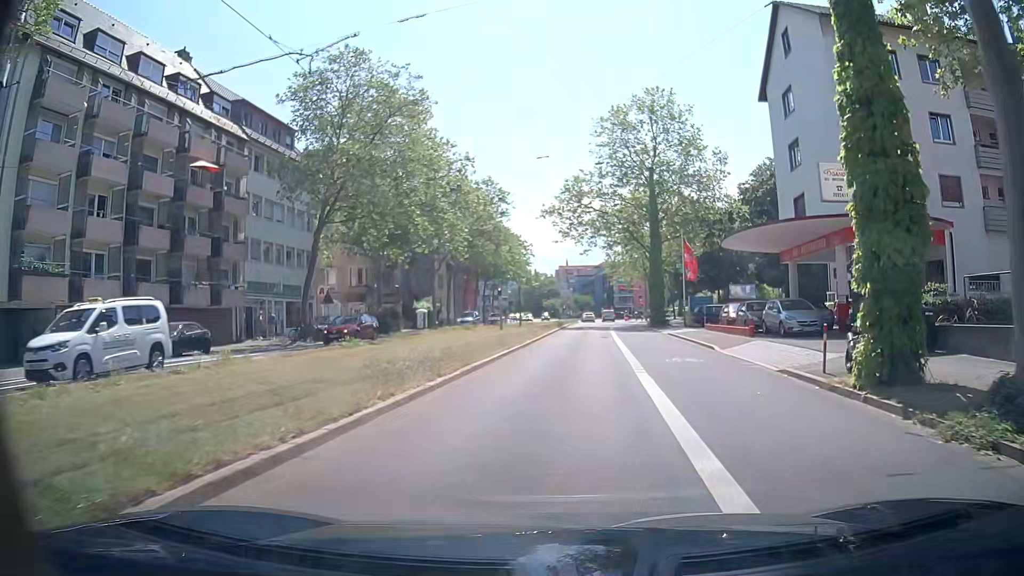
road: secondary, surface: asphalt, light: Day
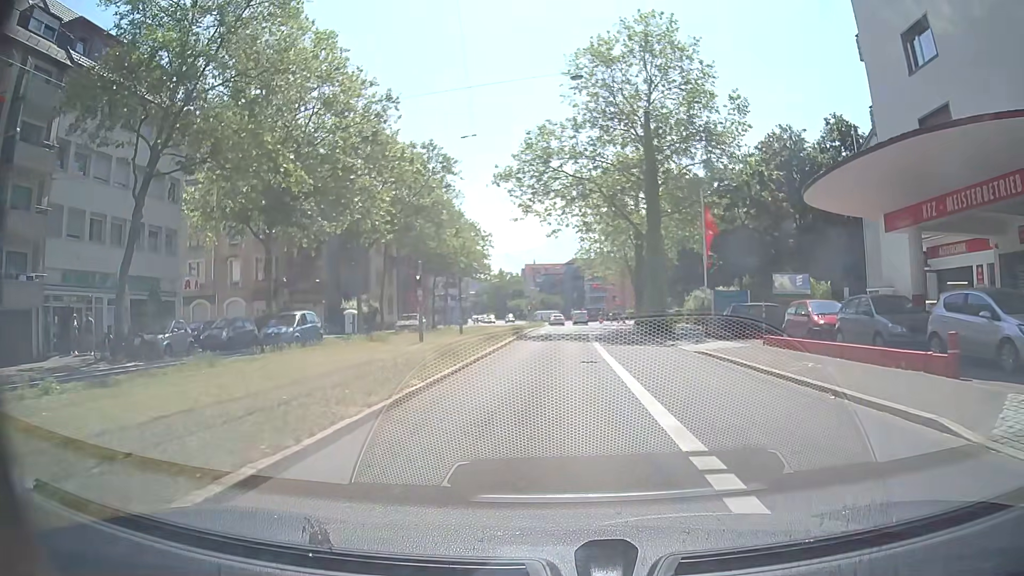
(+1.0, +16.0) m; +5°
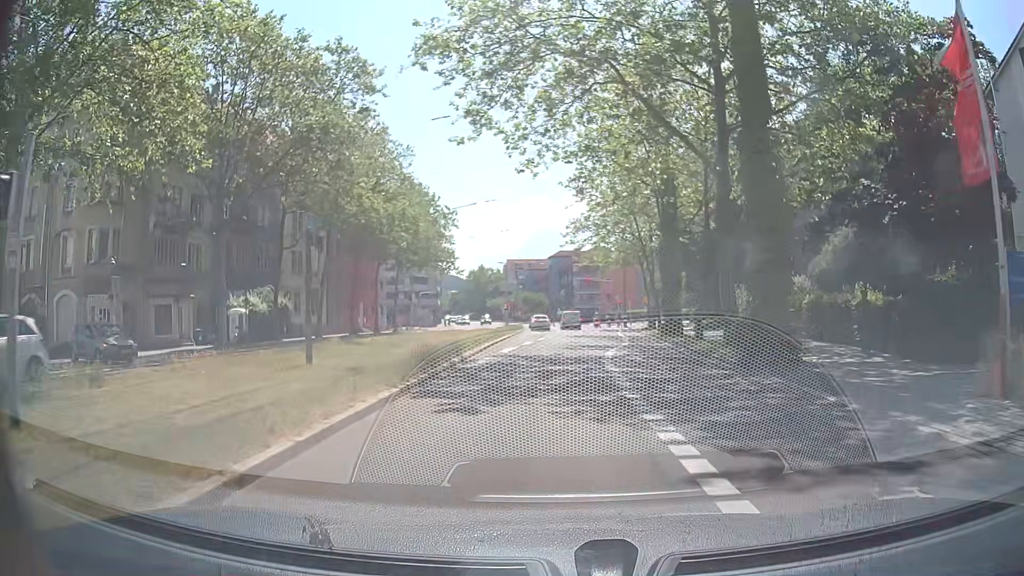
(+0.1, +21.7) m; +1°
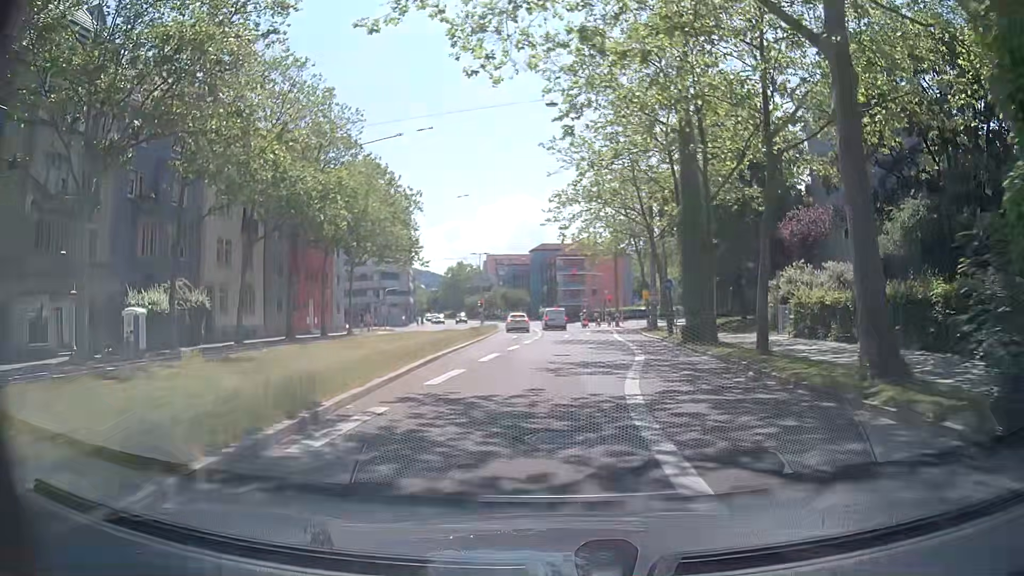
(+0.2, +10.7) m; +2°
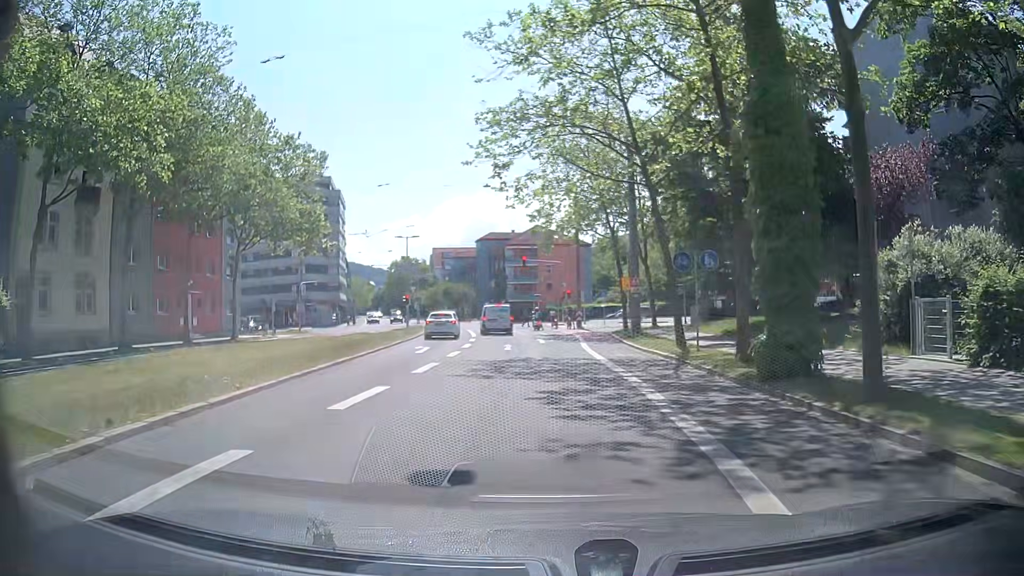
(+0.4, +15.2) m; +4°
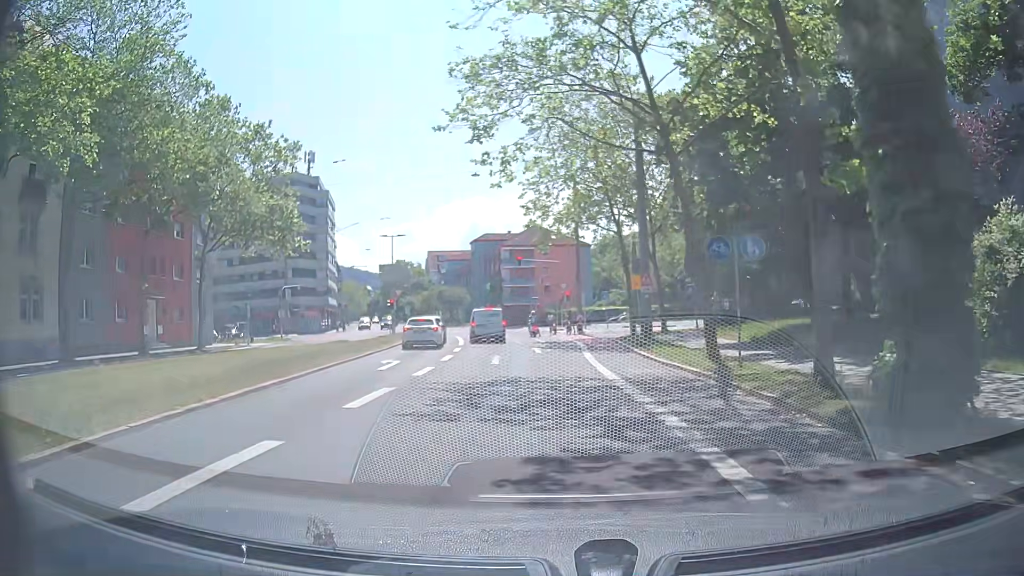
(0.0, +4.9) m; 0°
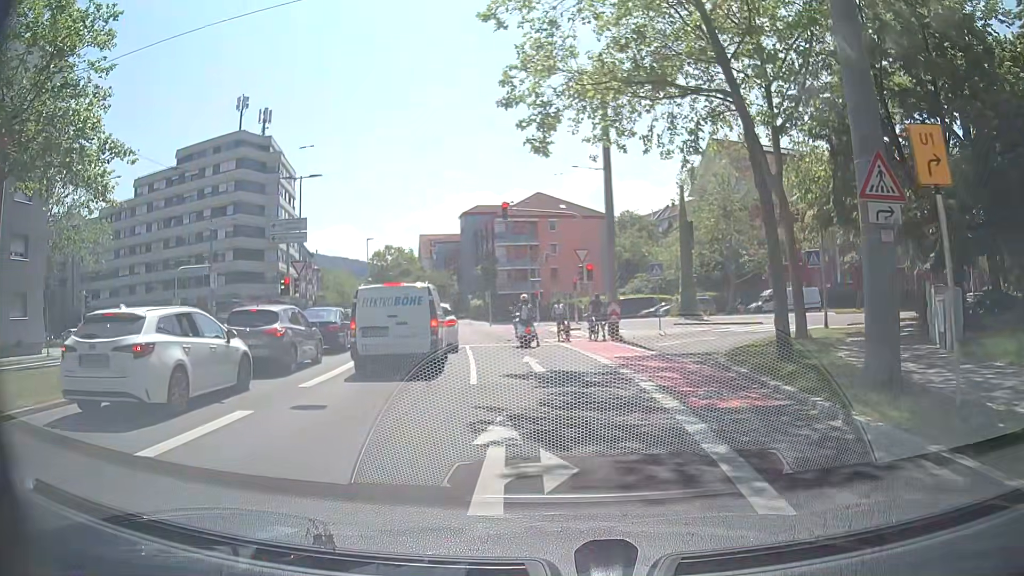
(-0.7, +22.4) m; -2°
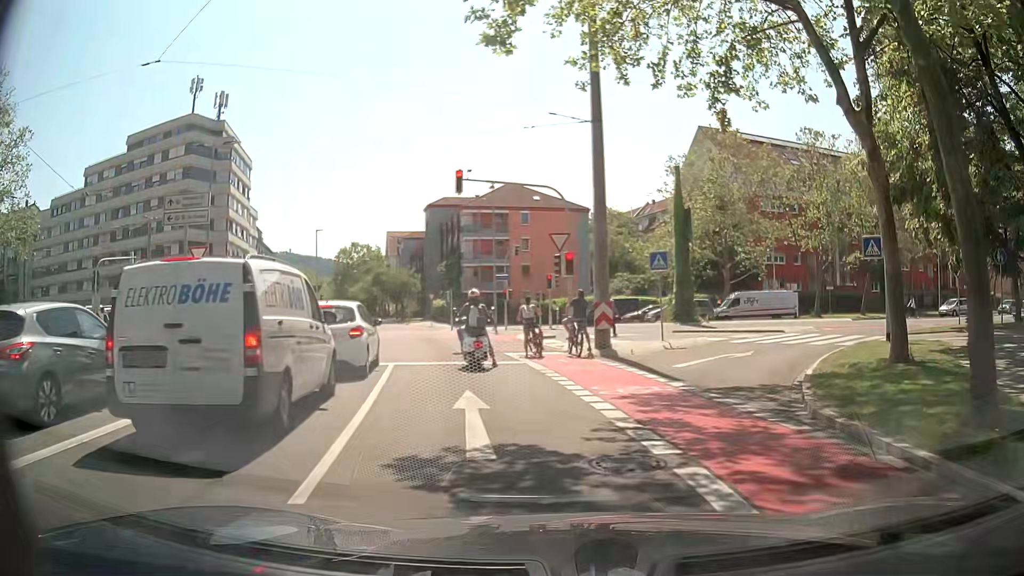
(+0.1, +7.2) m; +2°
